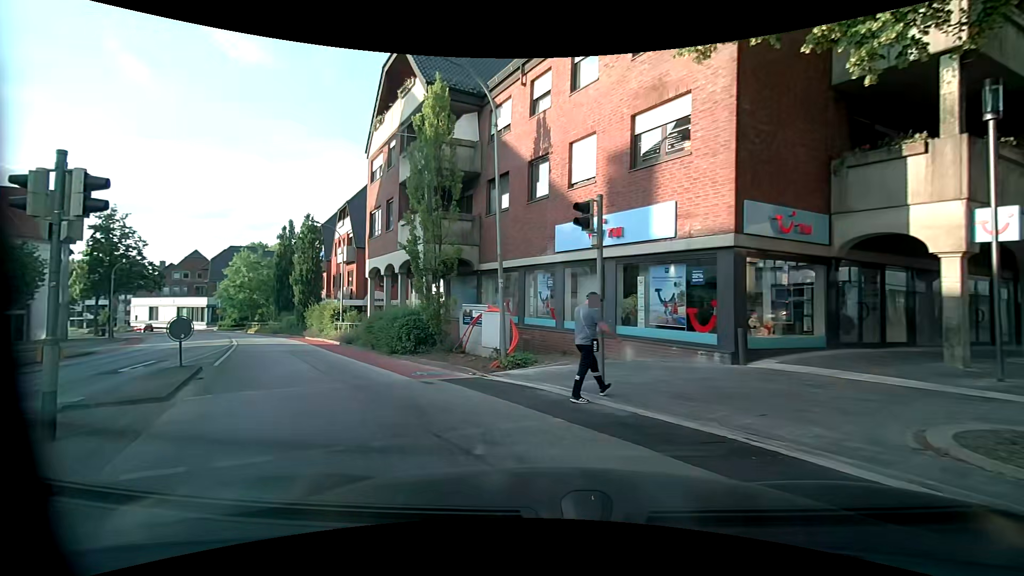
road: unclassified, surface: asphalt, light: Day
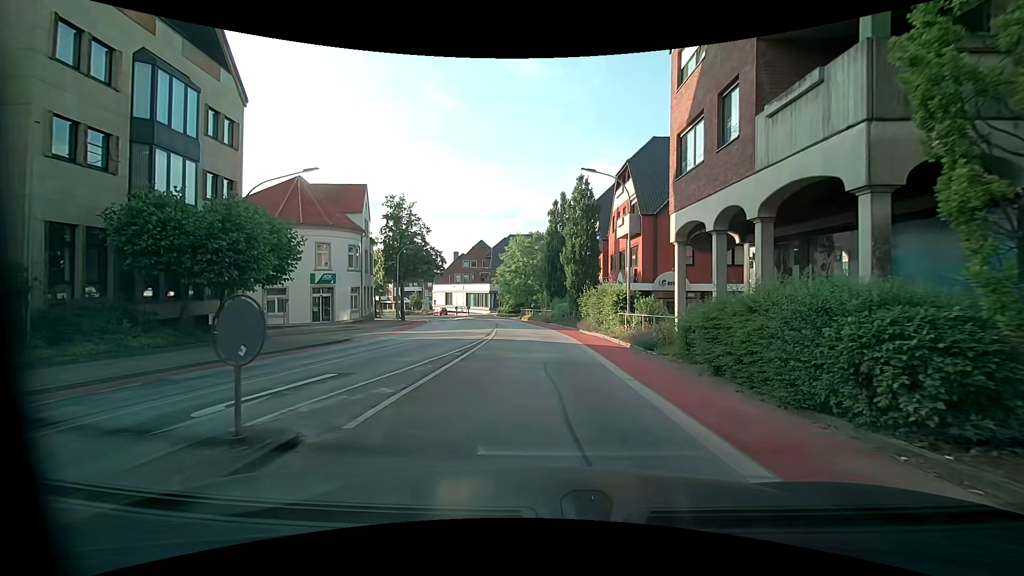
(-3.7, +11.3) m; -29°
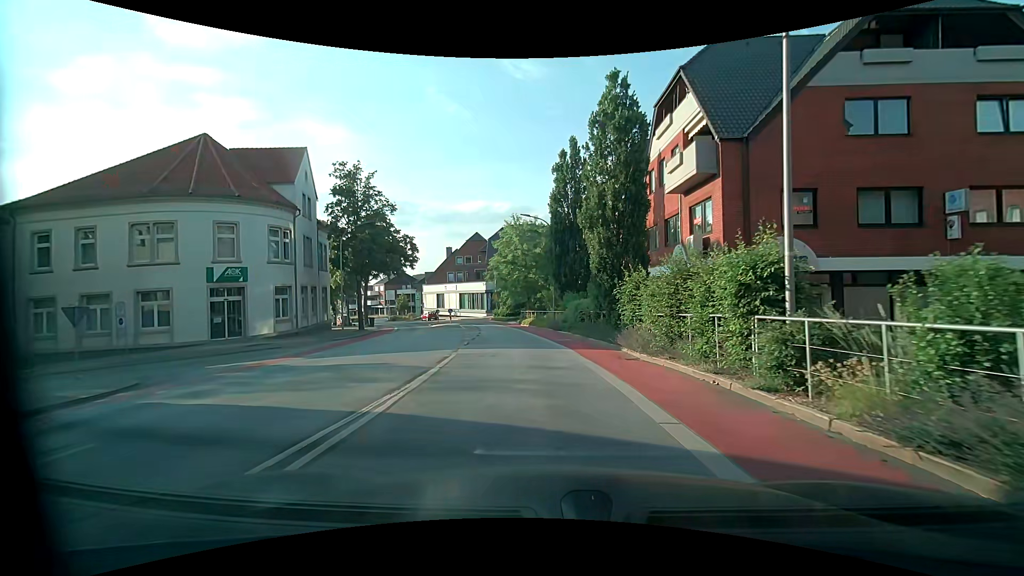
(0.0, +15.1) m; +1°
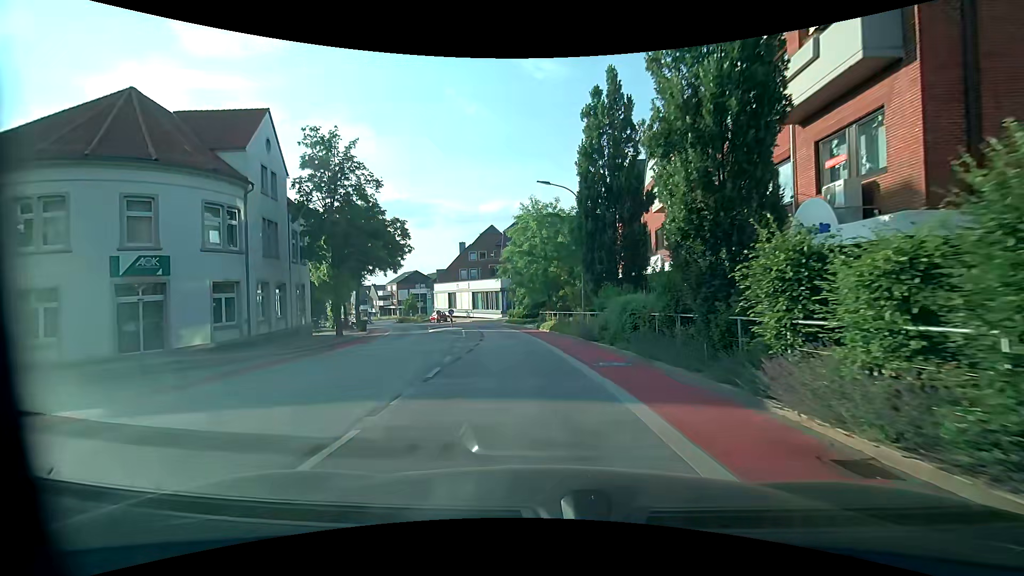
(-0.3, +9.1) m; -3°
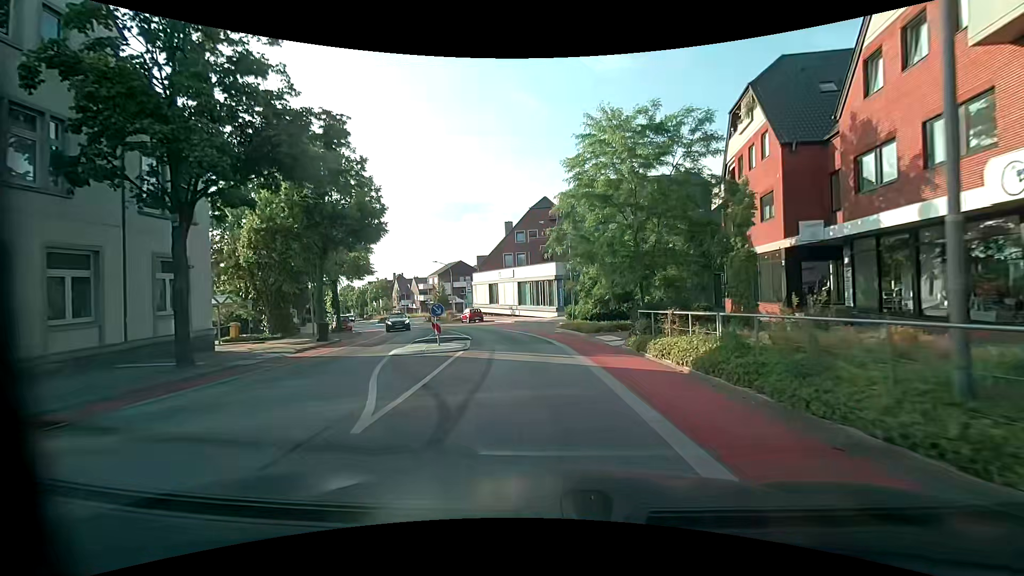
(-1.0, +20.0) m; -6°
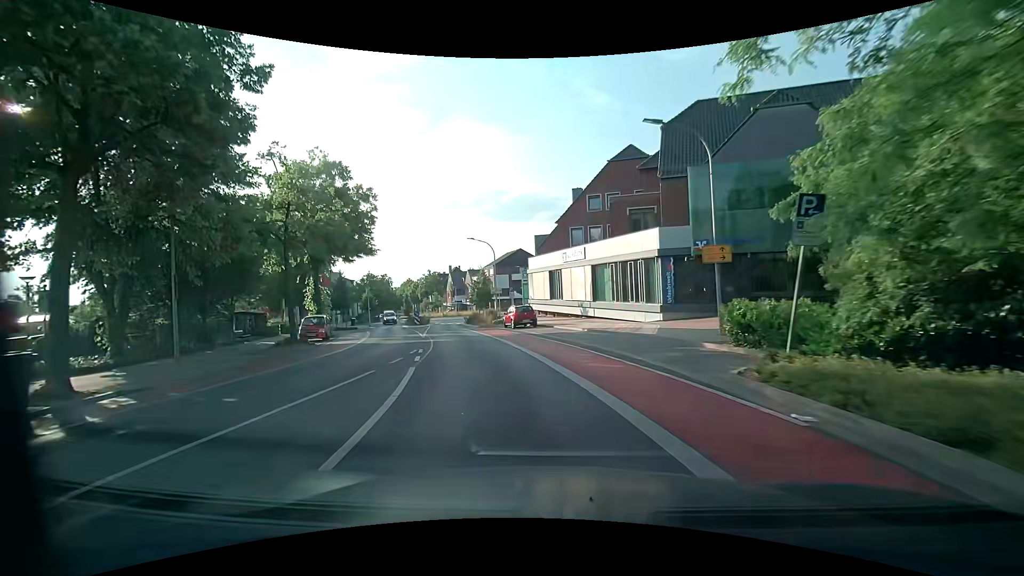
(-1.1, +20.0) m; -7°
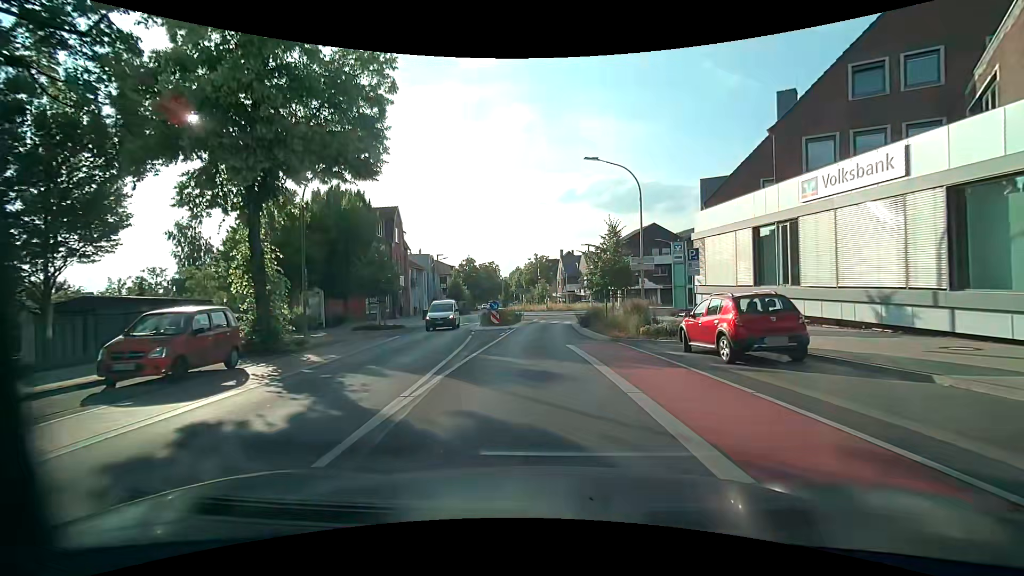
(-3.6, +22.0) m; -14°
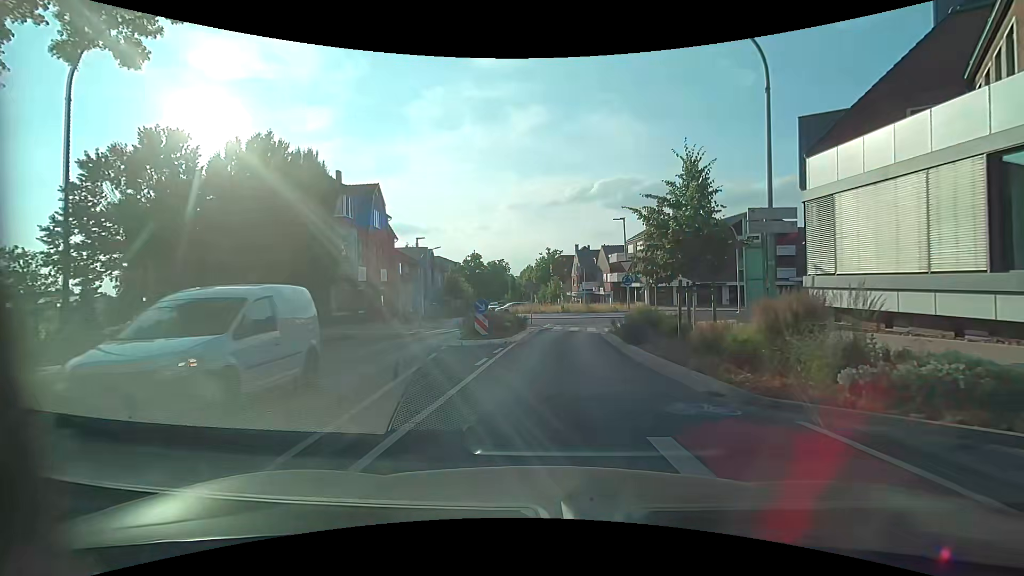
(-0.2, +11.4) m; -1°
(0, +10) (0, +20) (+2, +30) (+7, +38) (+15, +44) (+25, +46) (+35, +47) (+45, +46) (+55, +46) (+65, +45) m
